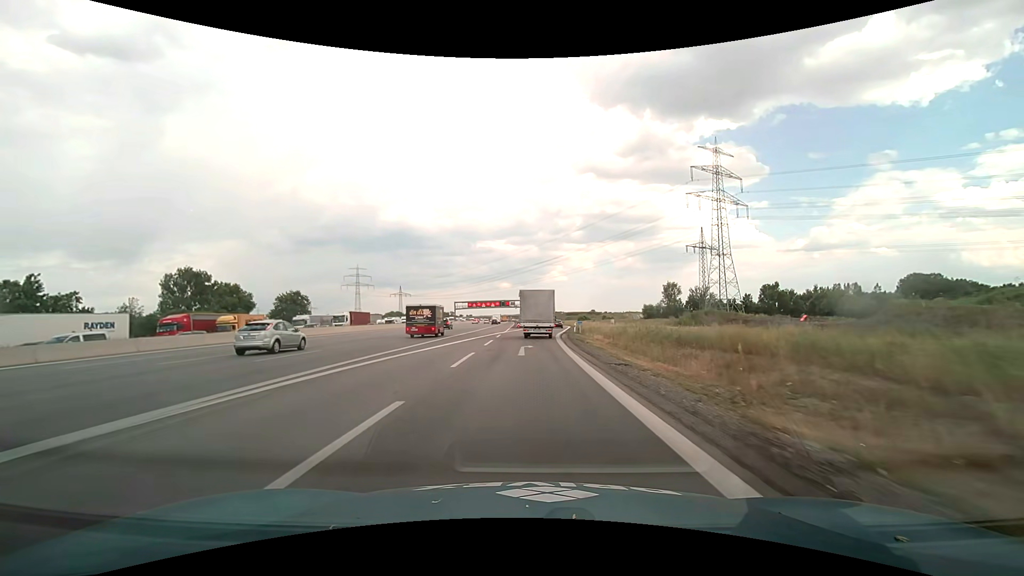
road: motorway_link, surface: asphalt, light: Day
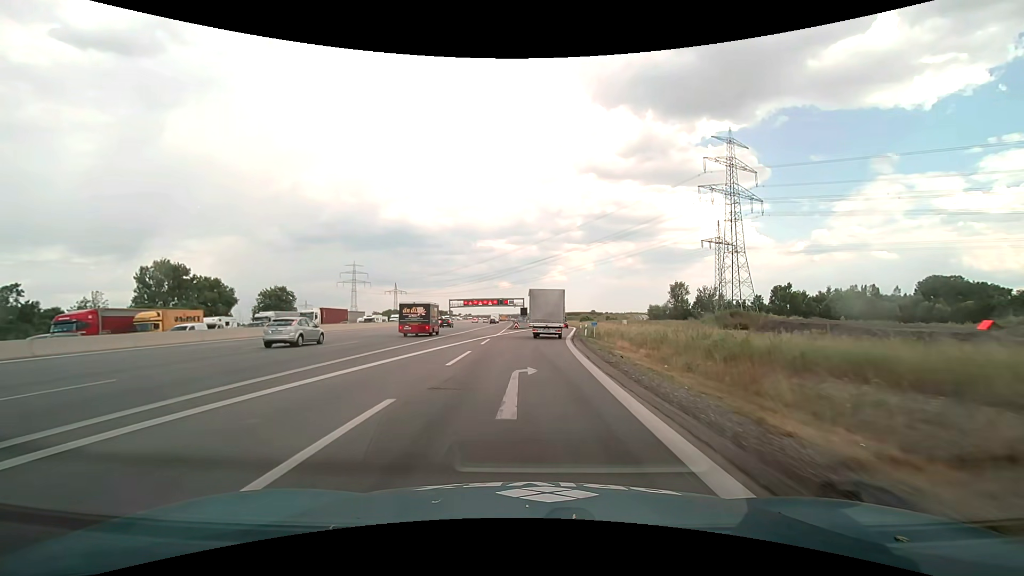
(0.0, +12.0) m; 0°
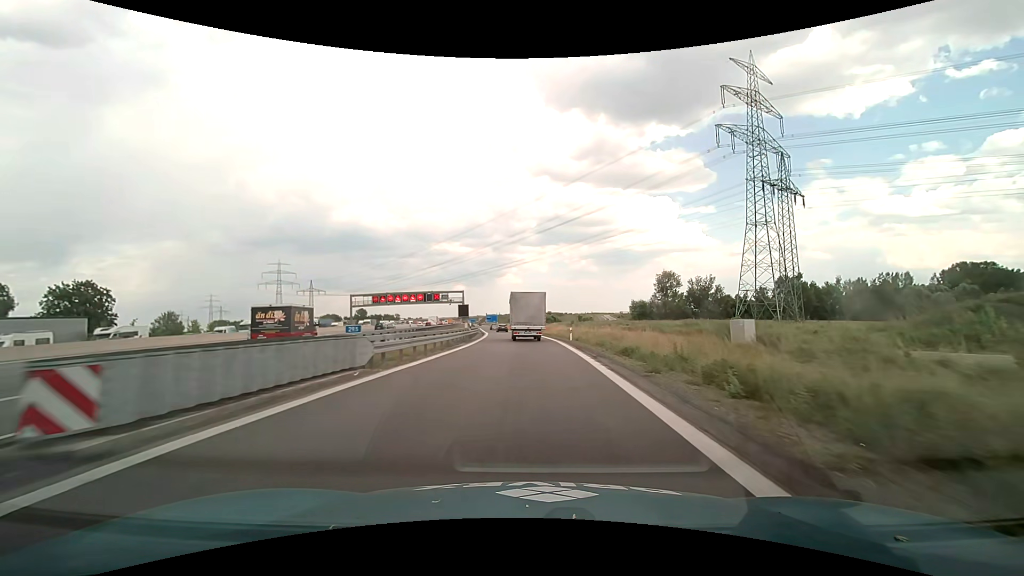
(+3.1, +57.9) m; +5°
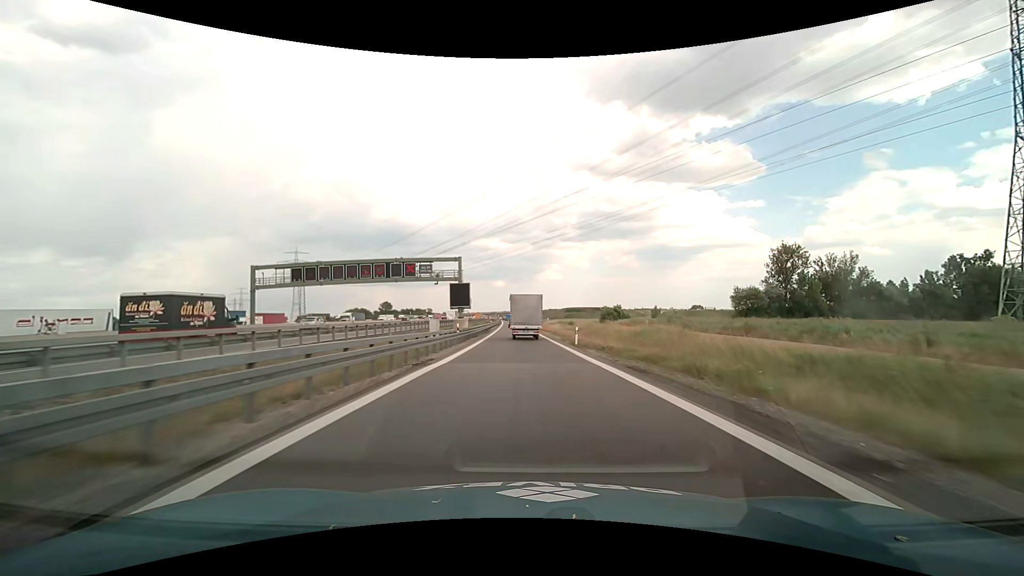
(-2.0, +57.5) m; -5°
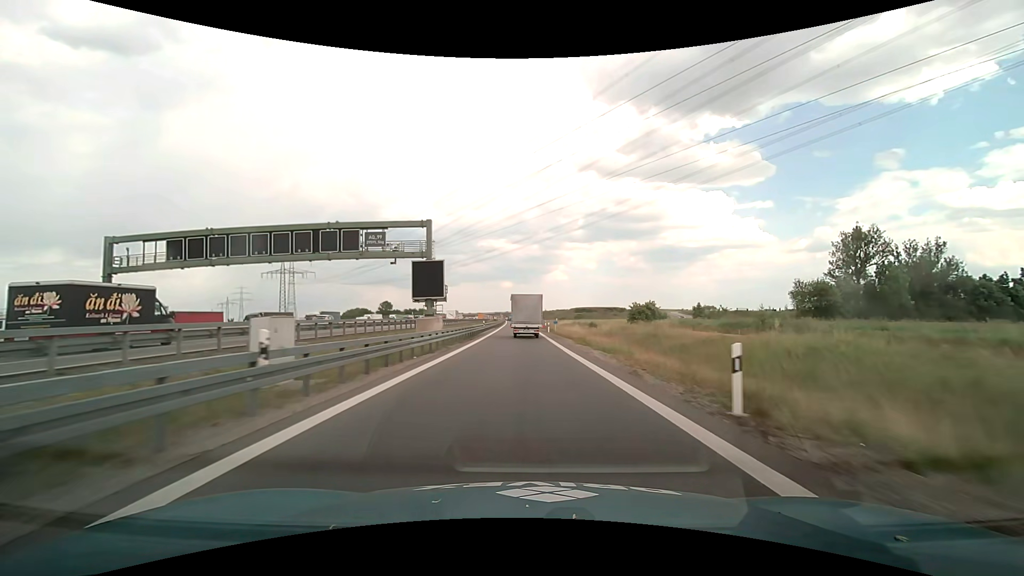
(-0.1, +23.6) m; -1°
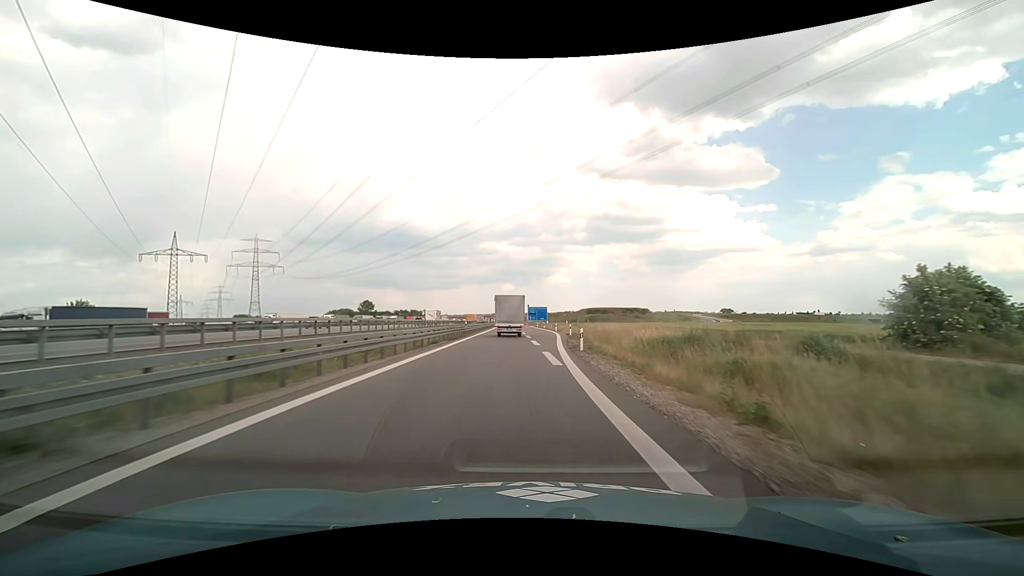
(-0.5, +59.2) m; 0°
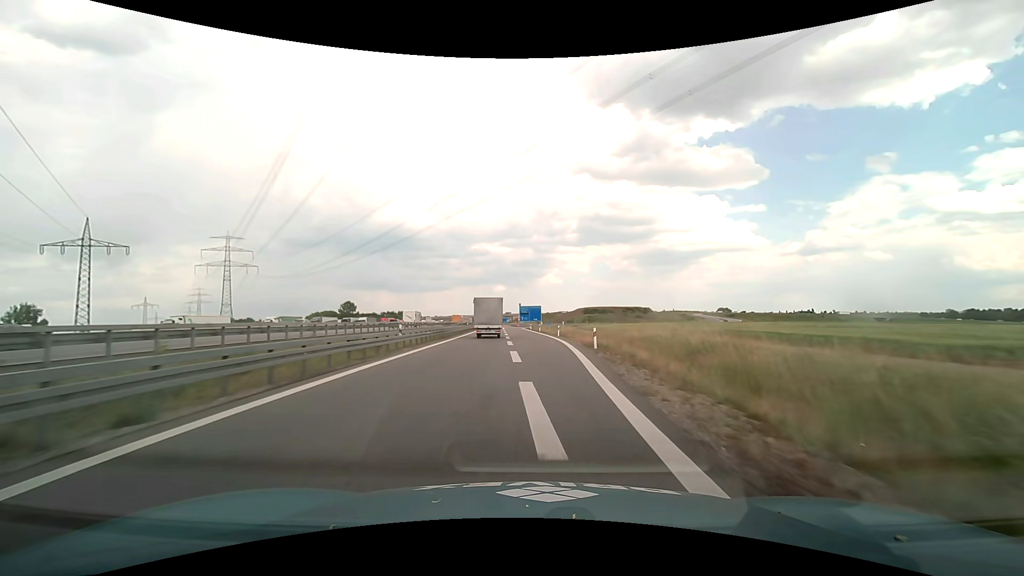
(+0.2, +22.7) m; +1°
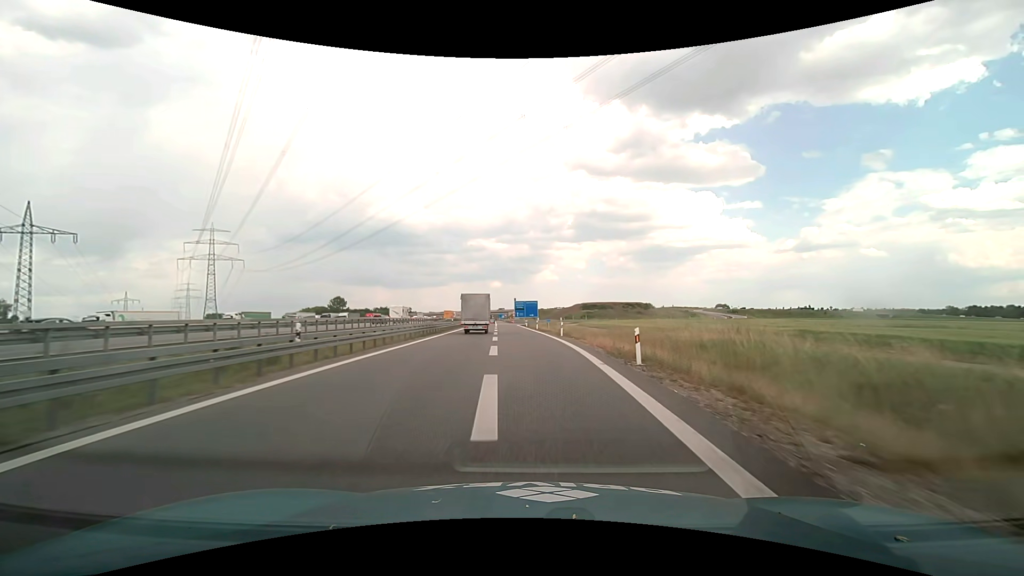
(0.0, +11.1) m; +1°
(0, +10) (0, +20) (0, +30) (-1, +40) (-1, +50) (-2, +60) (-2, +70) (-3, +80) (-3, +90) (-4, +100) m
